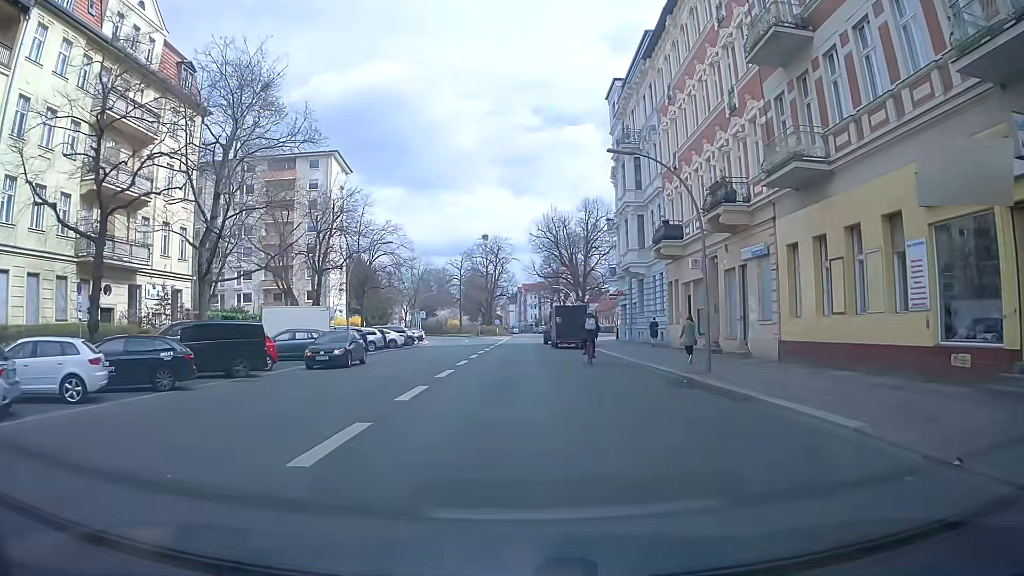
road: secondary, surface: asphalt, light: Day
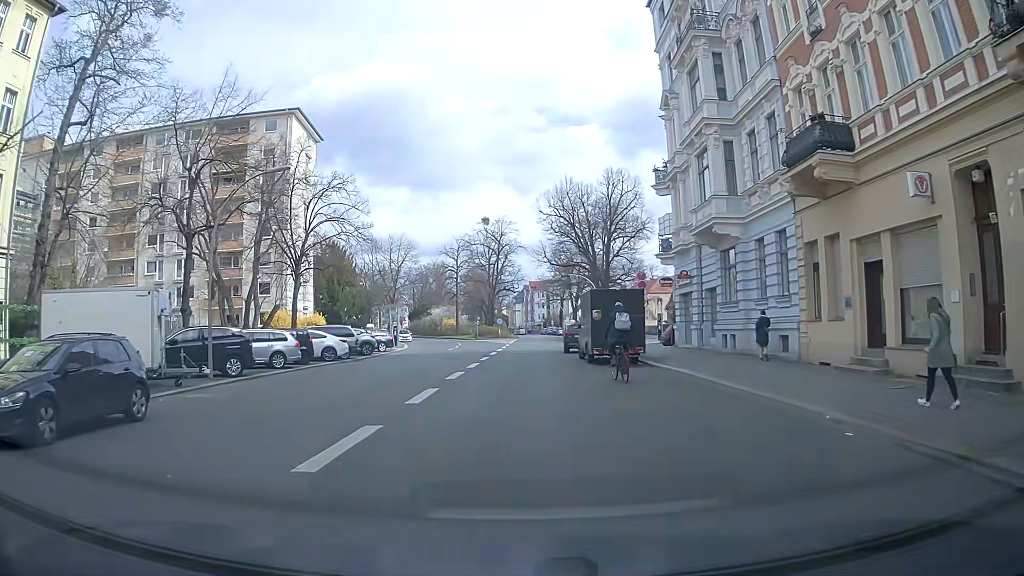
(+0.1, +18.3) m; -1°
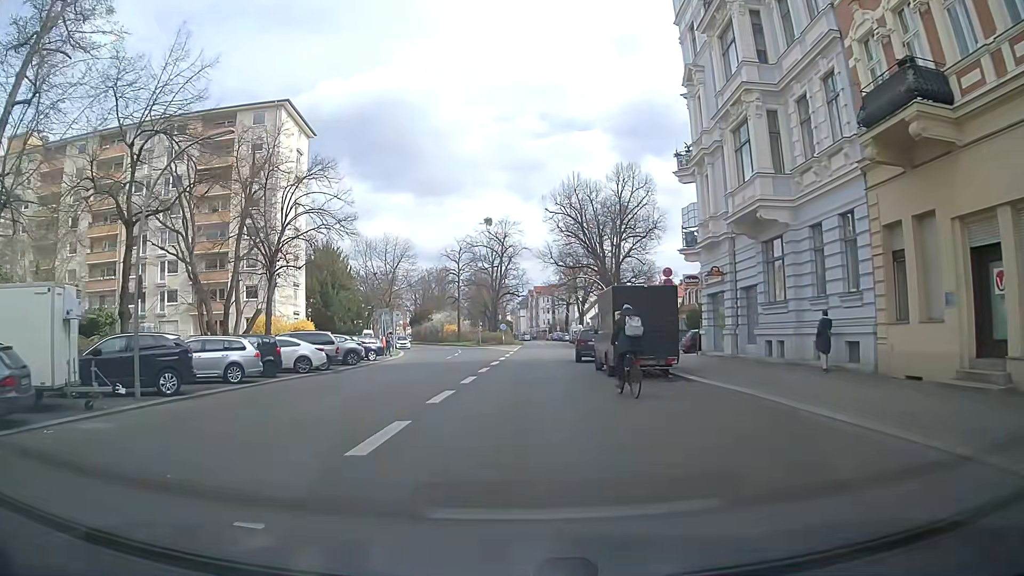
(0.0, +4.7) m; +1°
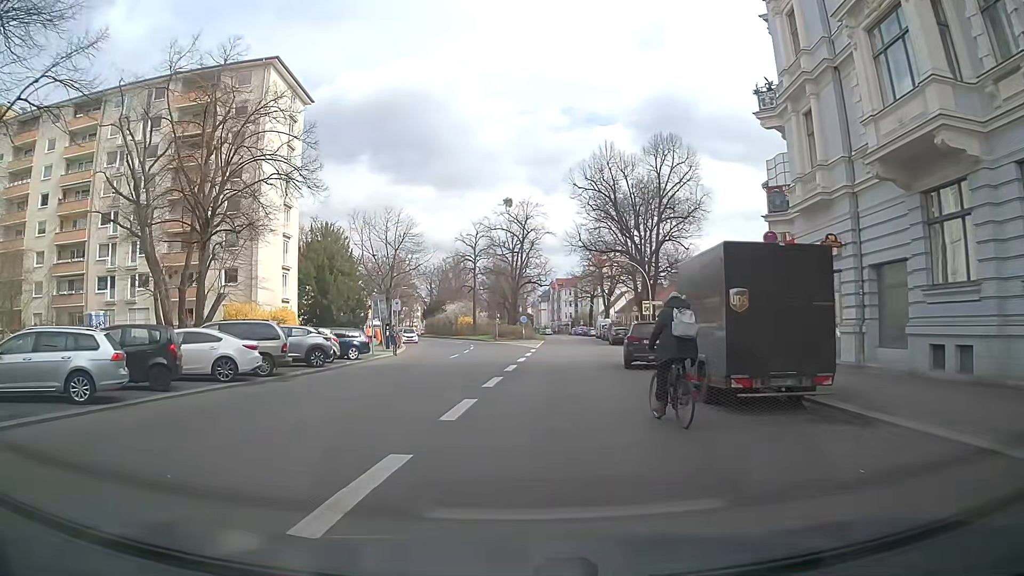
(-0.2, +9.4) m; -1°
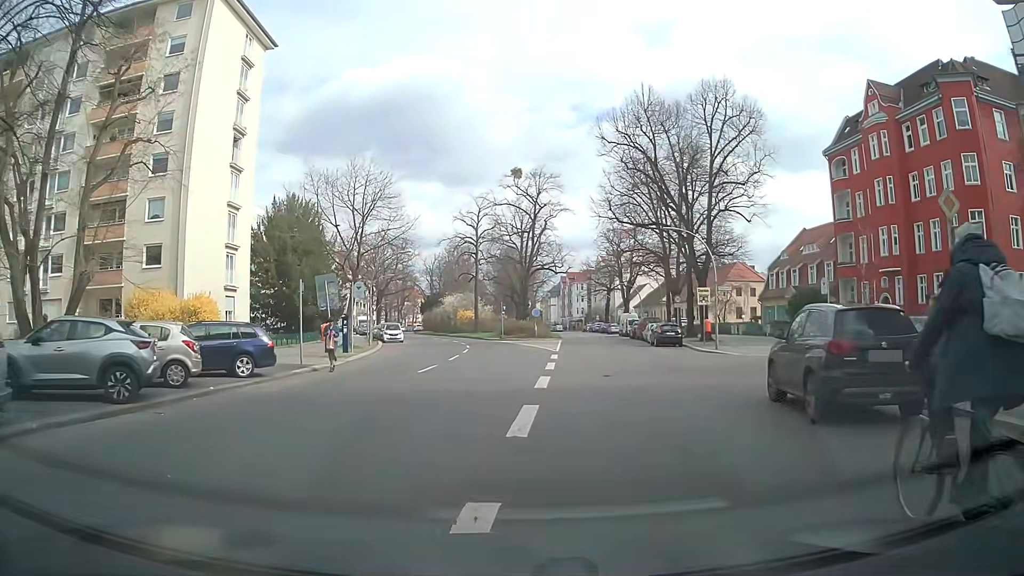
(-0.3, +14.2) m; -1°
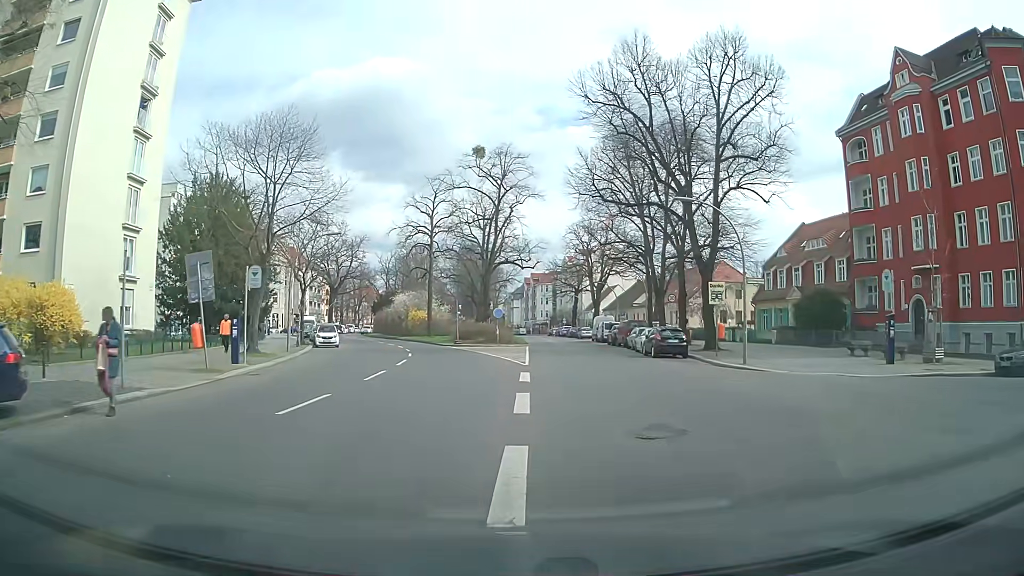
(+0.1, +9.6) m; +3°
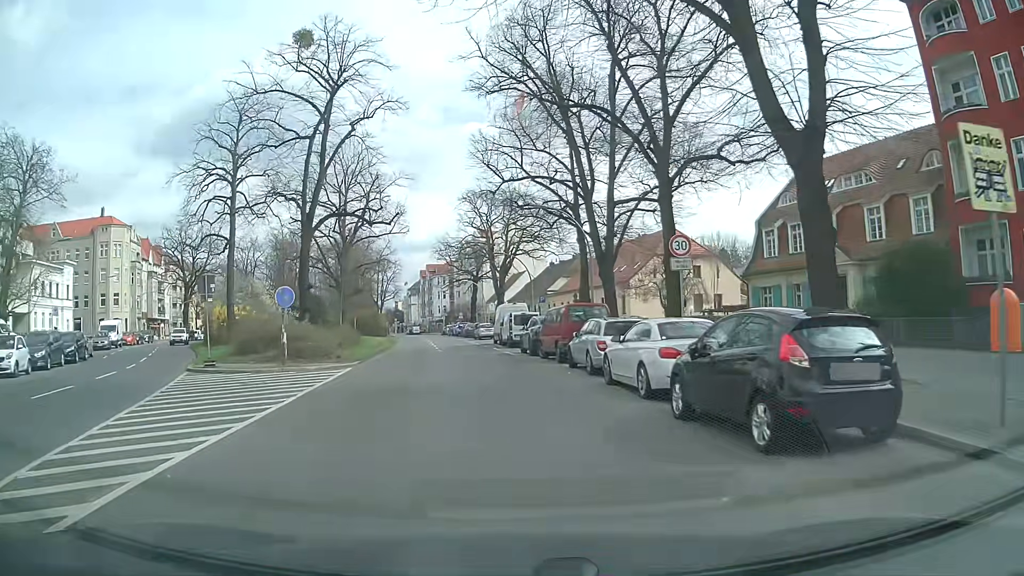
(+2.9, +25.2) m; +9°
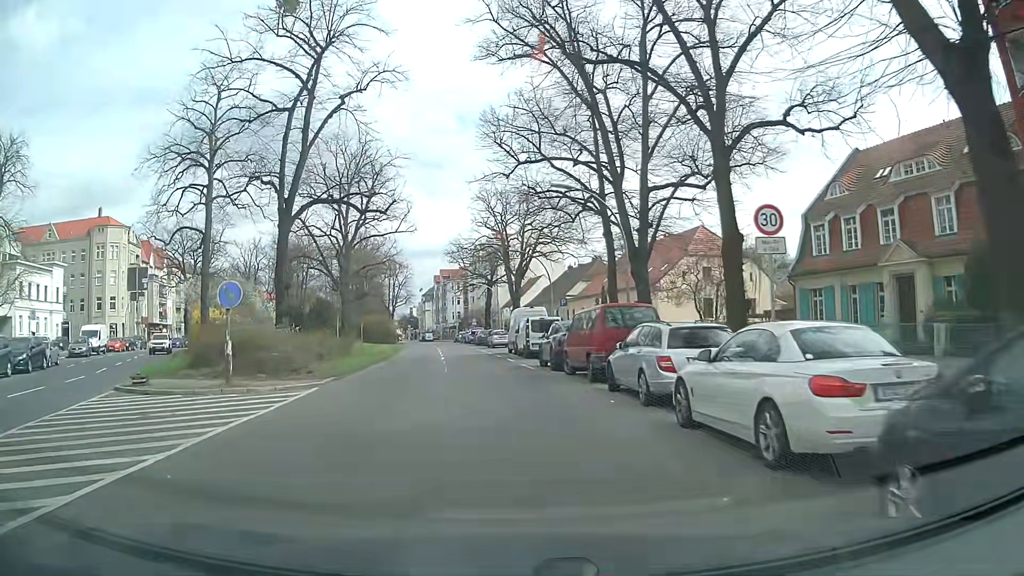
(-0.1, +5.4) m; -2°
(0, +10) (-1, +20) (-2, +30) (-3, +40) (-4, +50) (-6, +60) (-7, +70) (-9, +79) (-10, +89) (-12, +99) m
